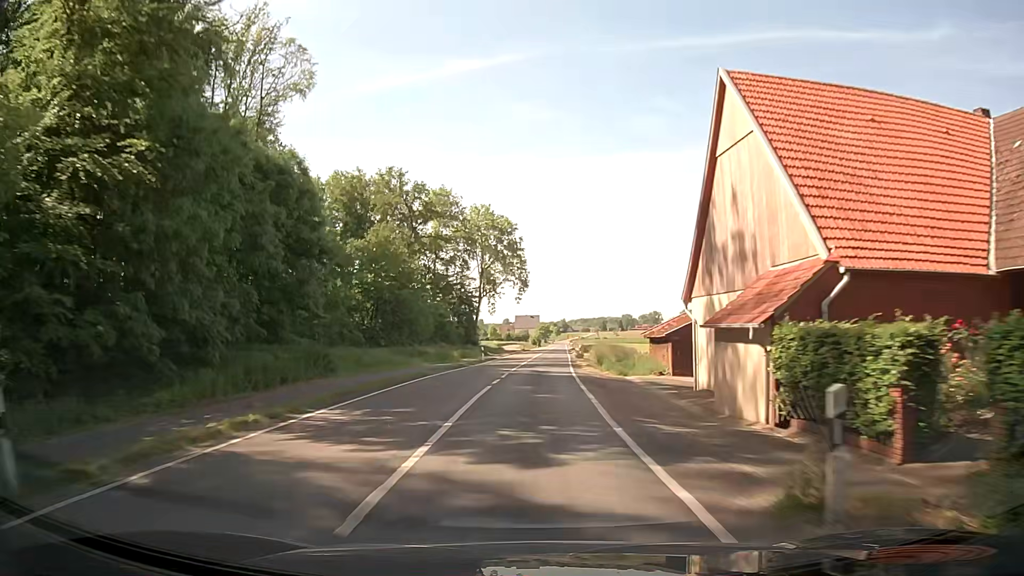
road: secondary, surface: asphalt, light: Day
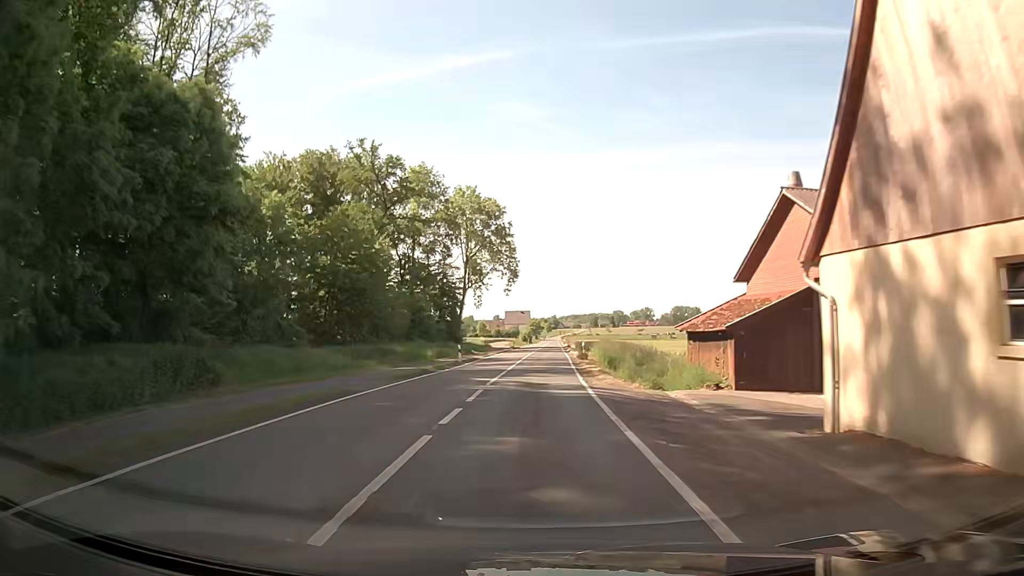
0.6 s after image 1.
(+0.1, +10.8) m; +1°
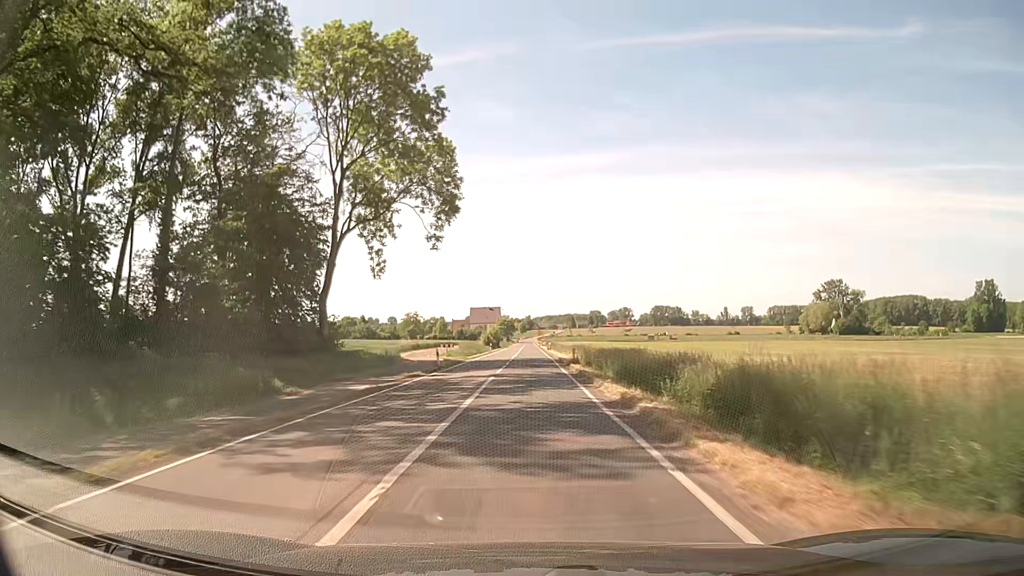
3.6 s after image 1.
(+1.8, +53.9) m; +3°
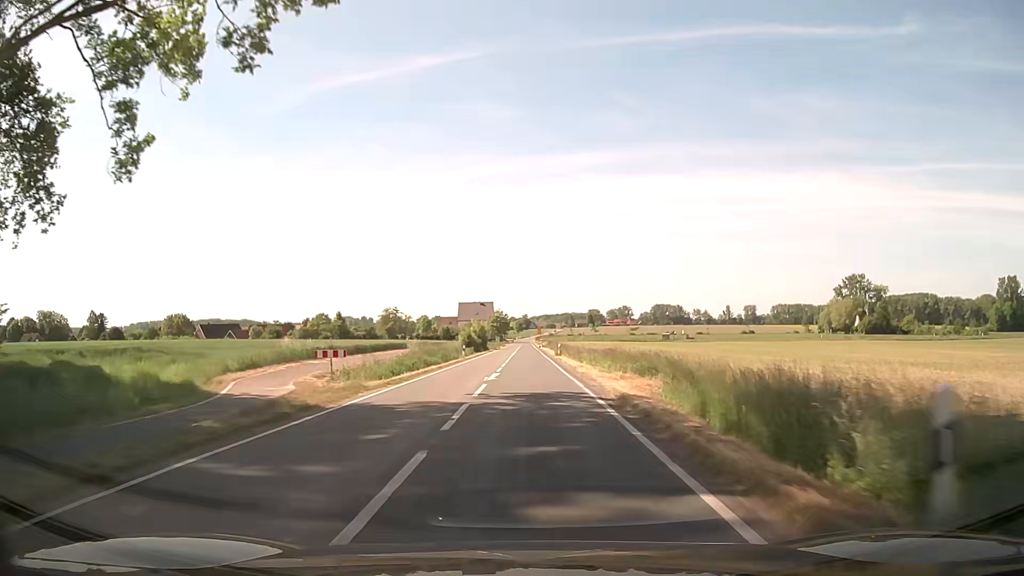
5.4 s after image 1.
(-0.1, +32.4) m; 0°
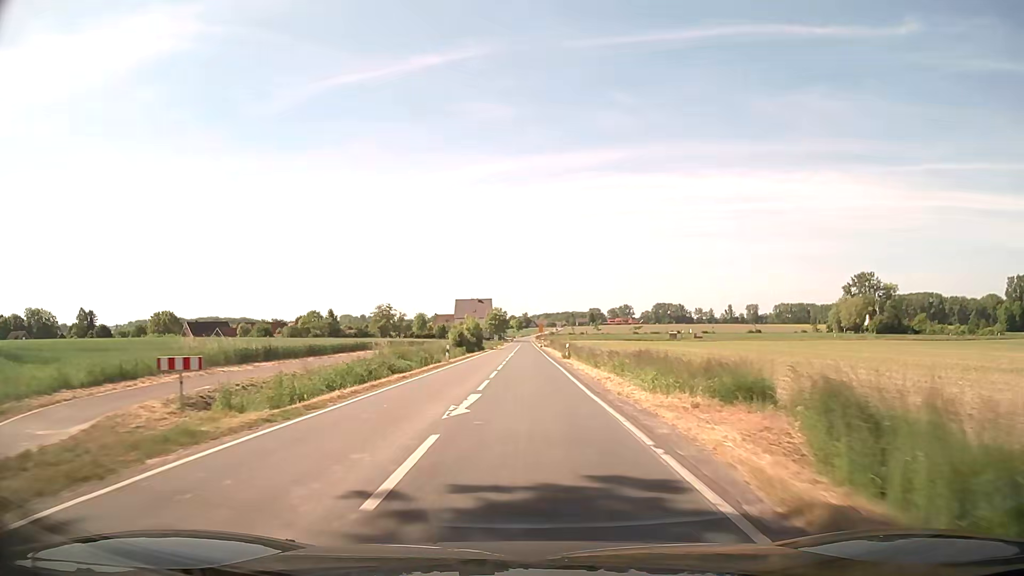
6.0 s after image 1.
(0.0, +10.8) m; 0°
